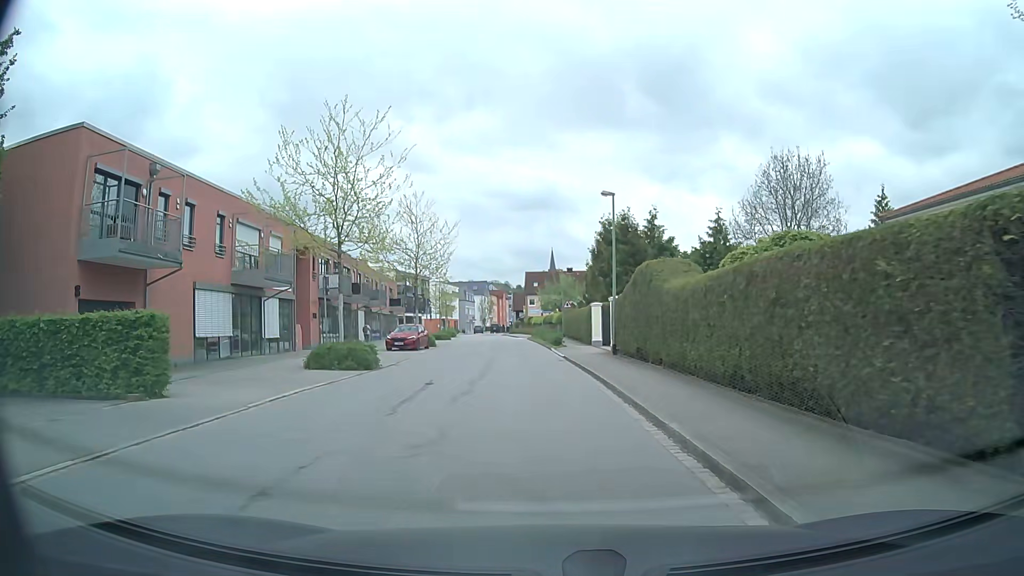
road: residential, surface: asphalt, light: Day
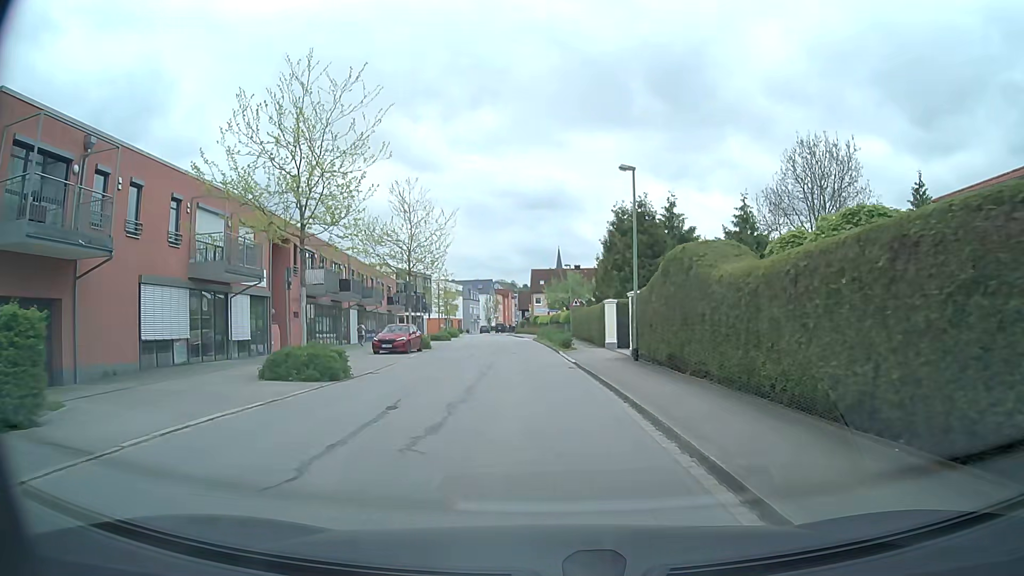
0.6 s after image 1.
(0.0, +4.3) m; 0°
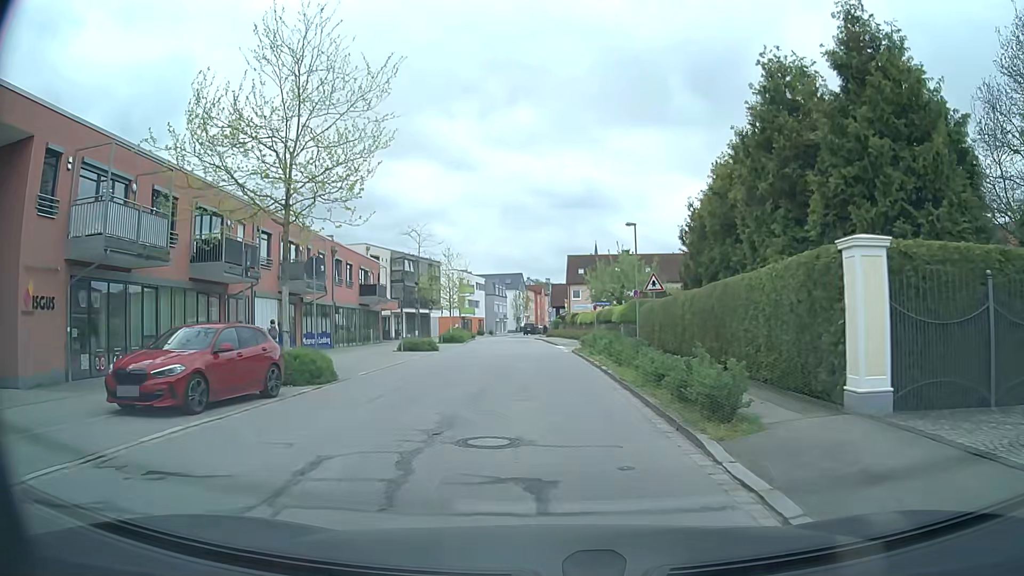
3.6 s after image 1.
(-0.6, +23.4) m; -3°
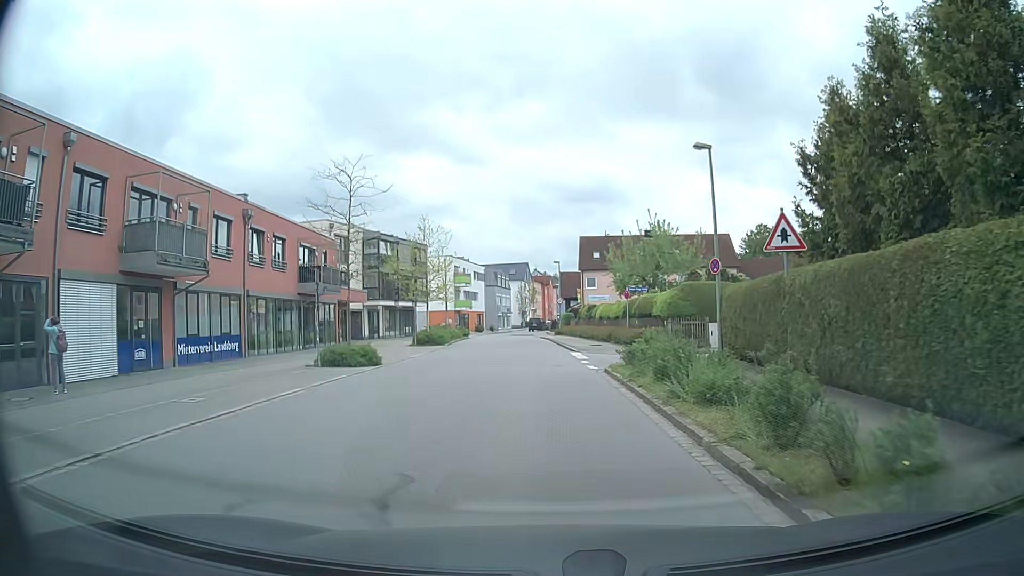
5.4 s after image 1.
(-0.1, +14.4) m; -1°
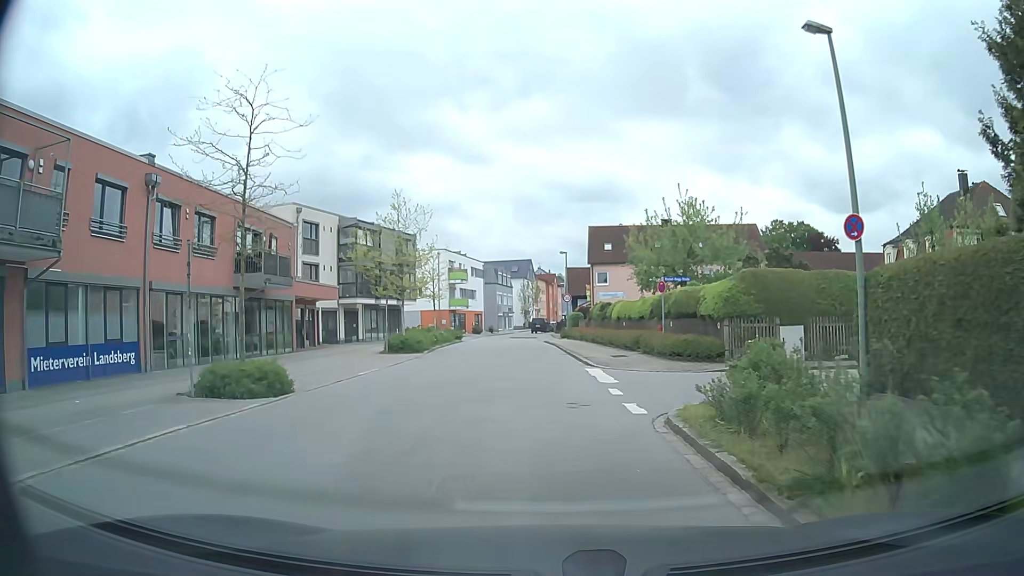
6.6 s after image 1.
(-0.1, +8.6) m; 0°
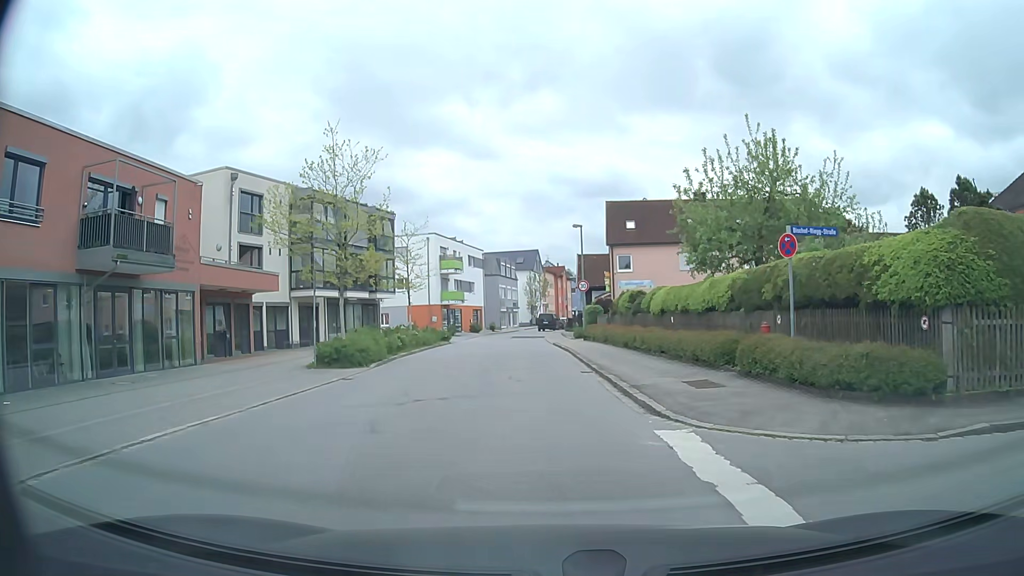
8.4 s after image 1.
(-0.1, +11.7) m; -2°
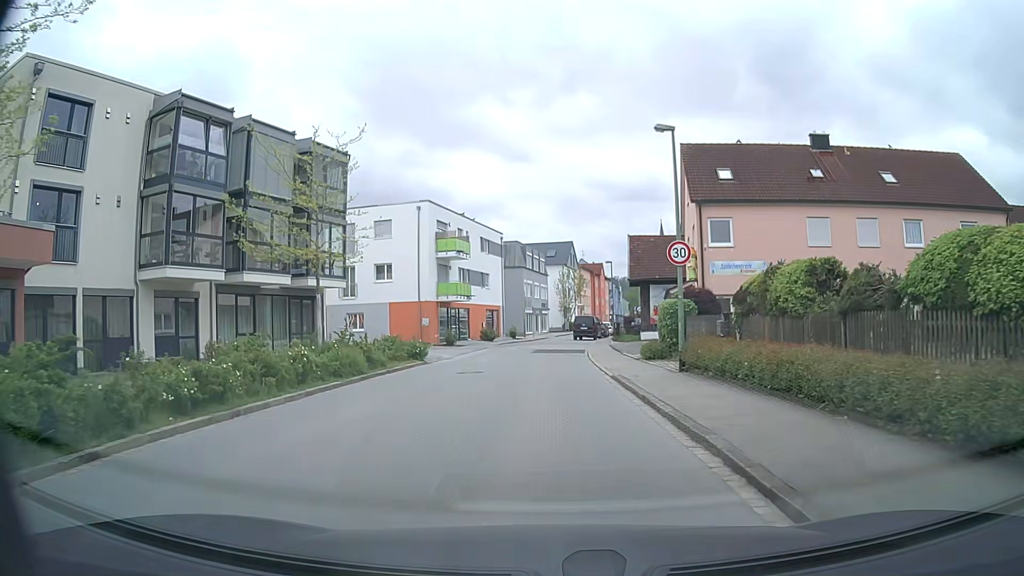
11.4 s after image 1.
(-0.3, +19.7) m; -2°
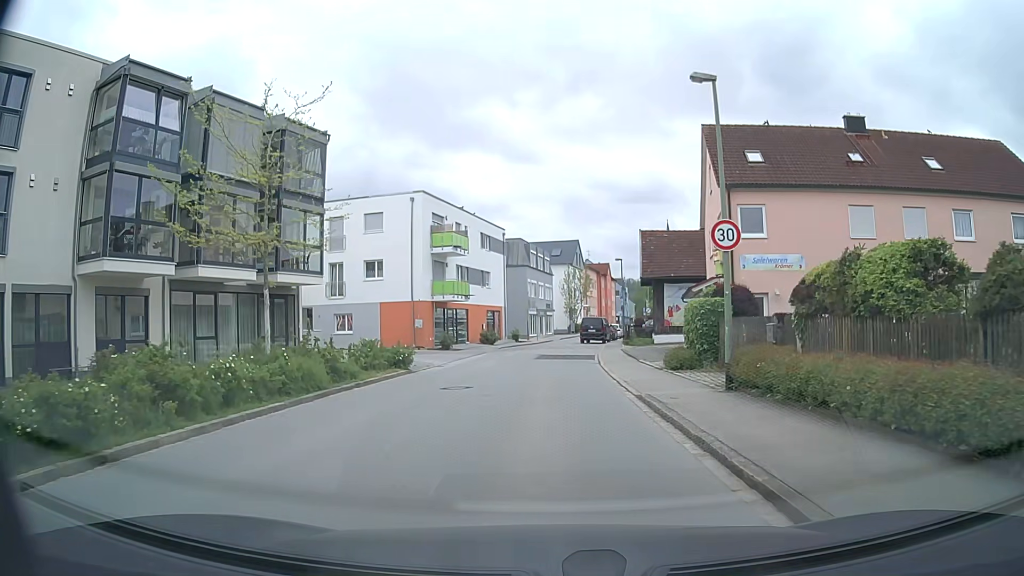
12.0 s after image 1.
(0.0, +4.0) m; 0°
